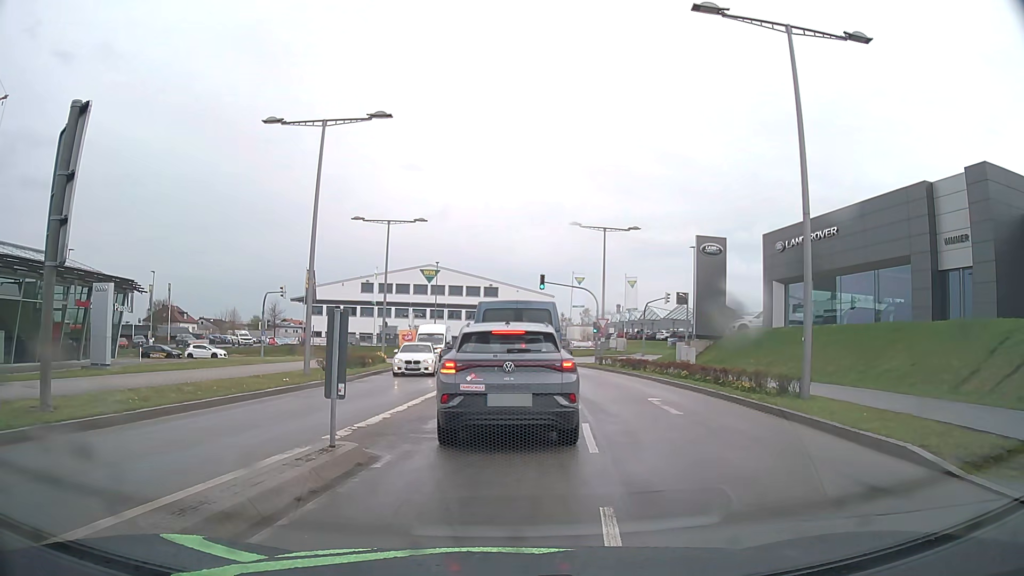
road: secondary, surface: asphalt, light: Day
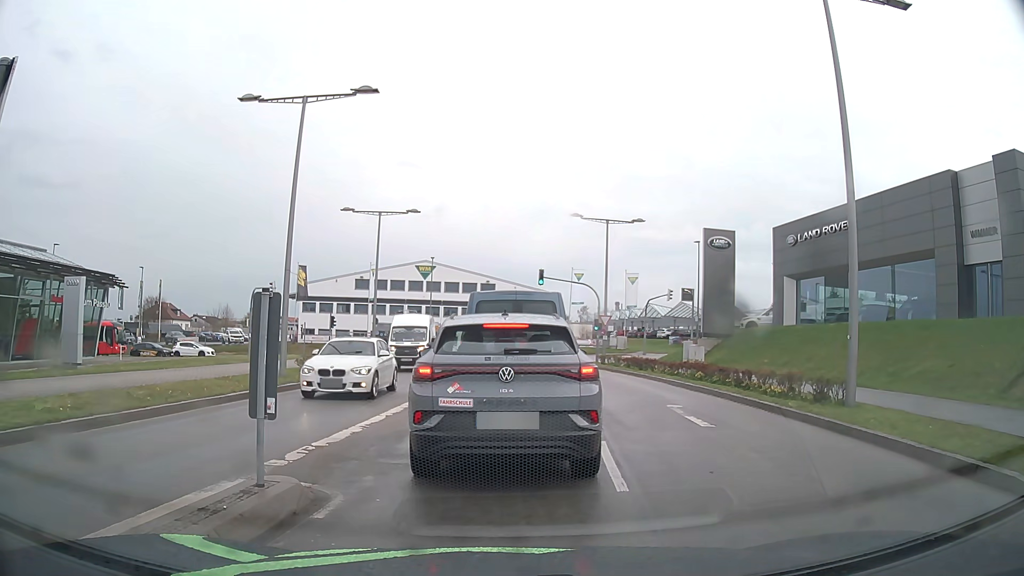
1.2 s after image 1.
(0.0, +2.1) m; +2°
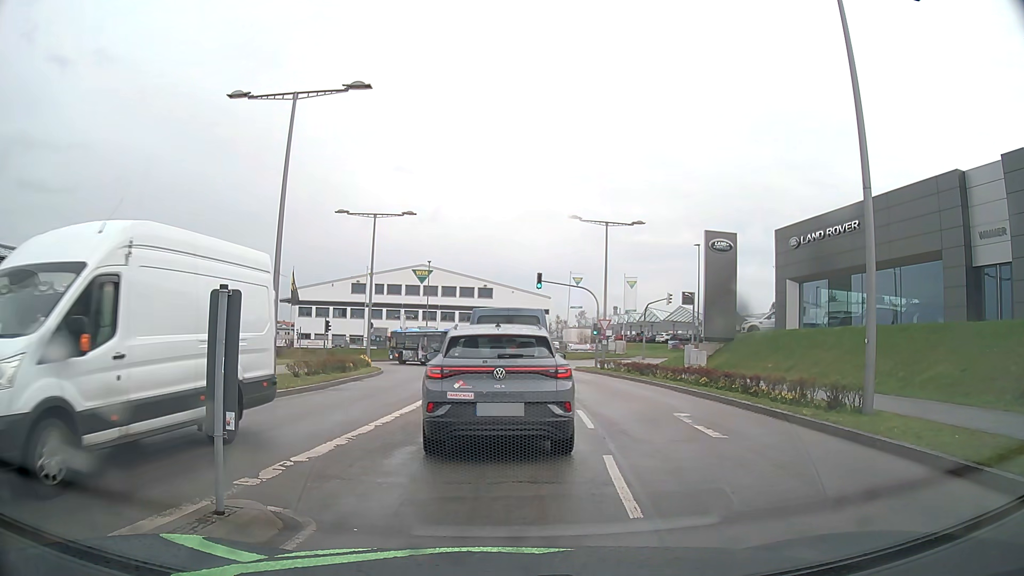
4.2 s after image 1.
(0.0, +0.8) m; 0°
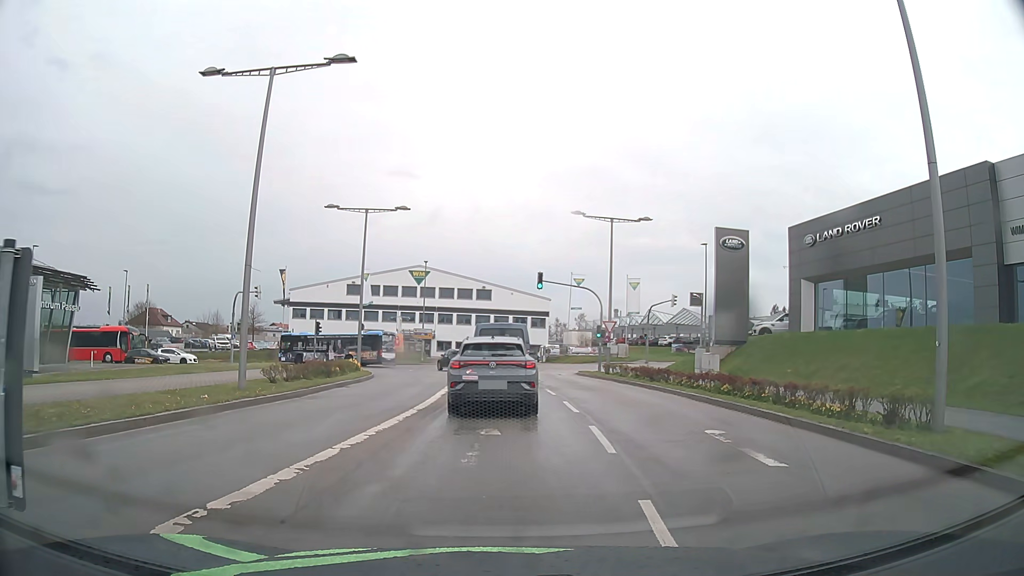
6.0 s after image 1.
(0.0, +2.6) m; 0°
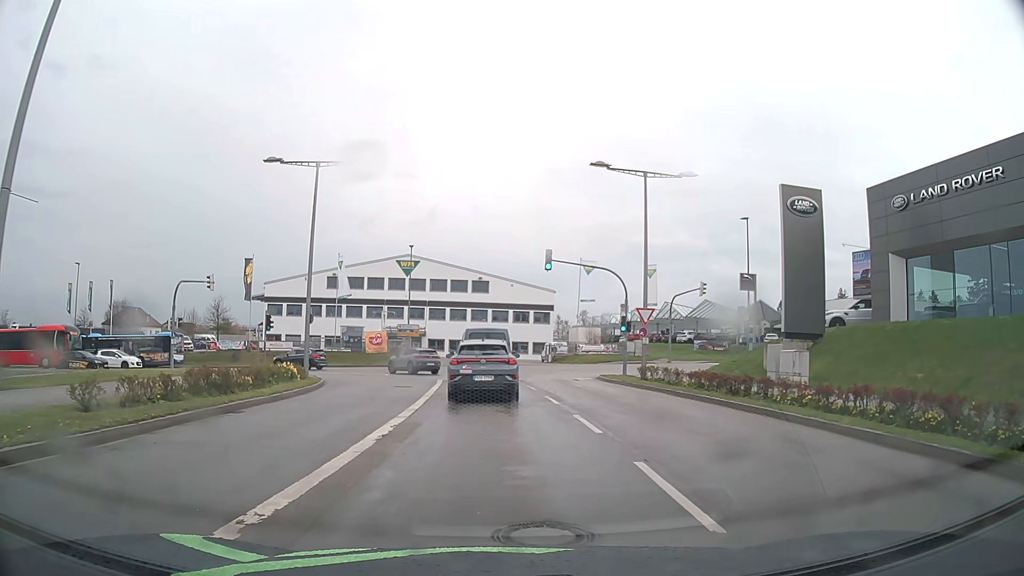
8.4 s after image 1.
(0.0, +10.5) m; 0°
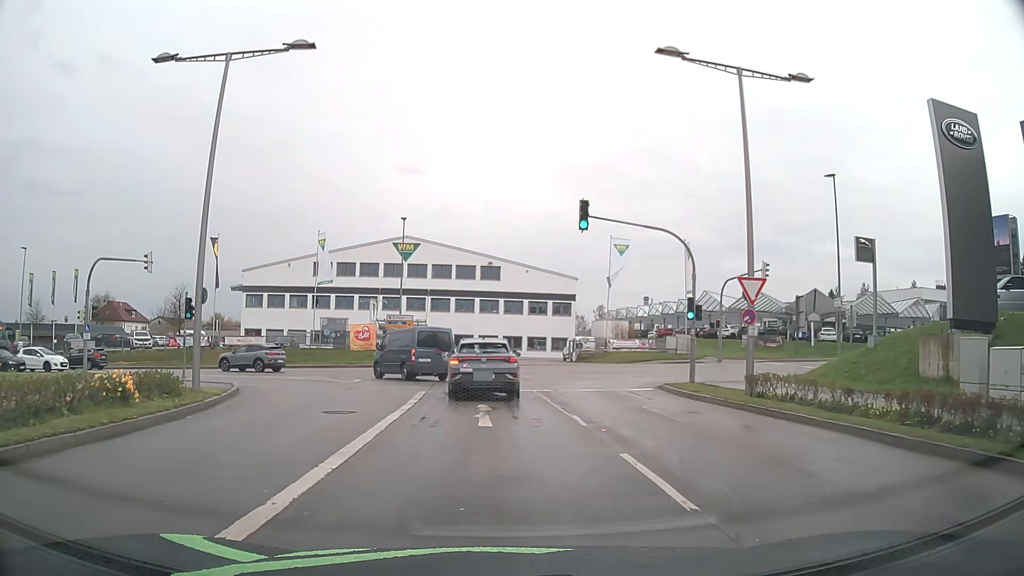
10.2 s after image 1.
(-0.1, +11.6) m; -1°
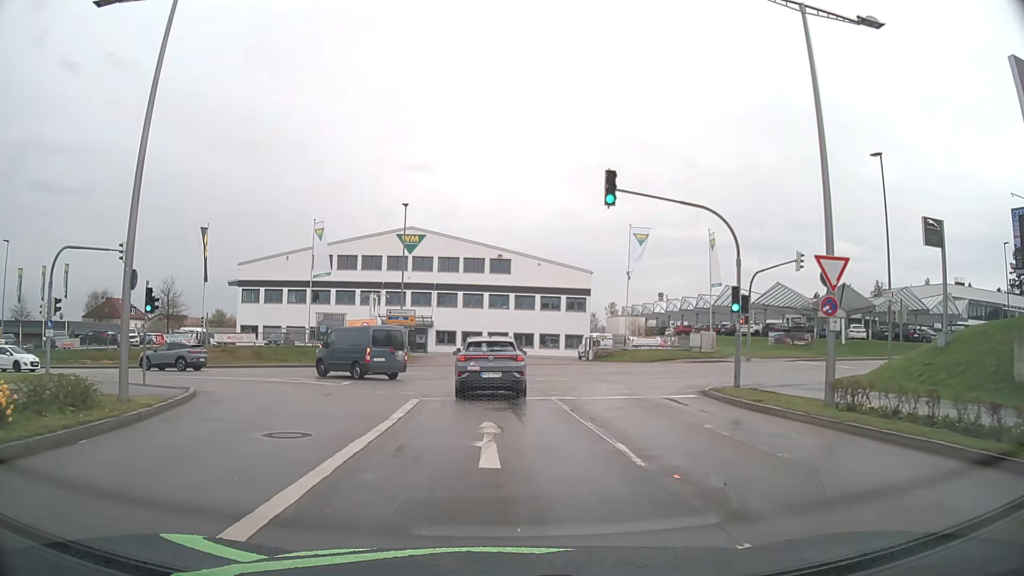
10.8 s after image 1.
(0.0, +4.1) m; -1°
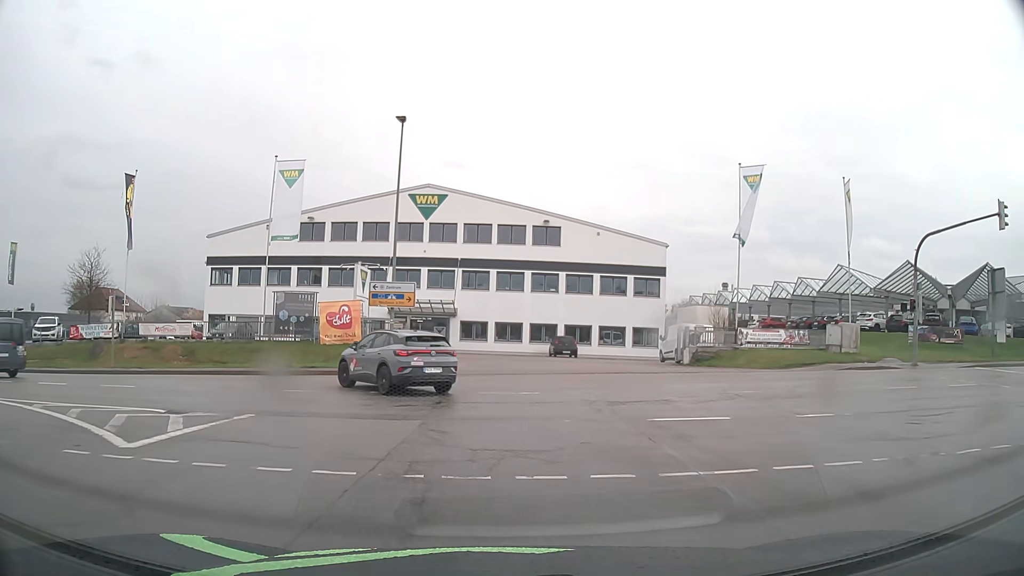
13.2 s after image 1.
(-0.4, +16.7) m; -3°
(0, +10) (-4, +19) (-13, +24) (-23, +25) (-33, +25) (-43, +25) (-53, +25) (-63, +25) (-73, +25) (-83, +26) m
